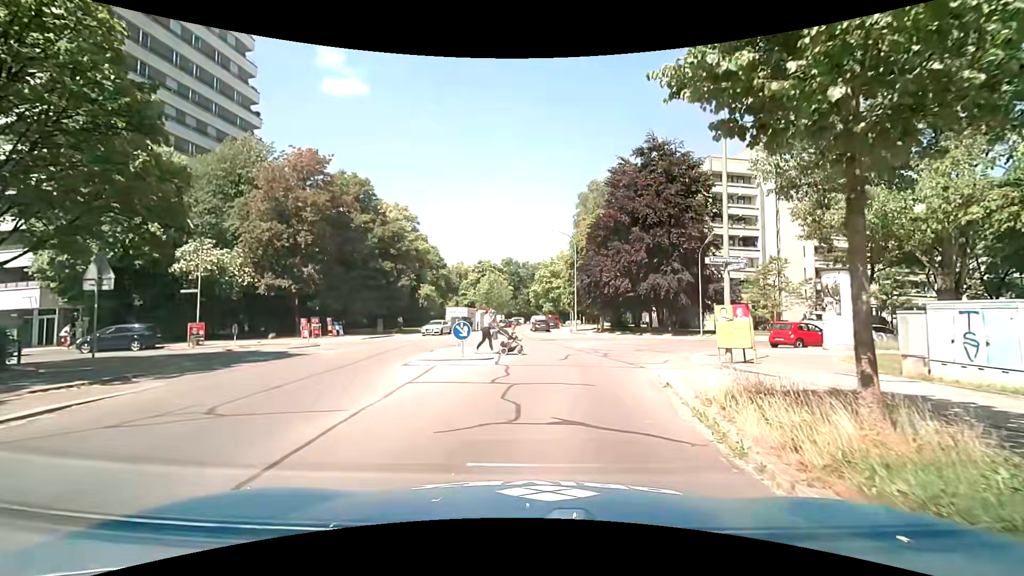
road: residential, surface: asphalt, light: Day
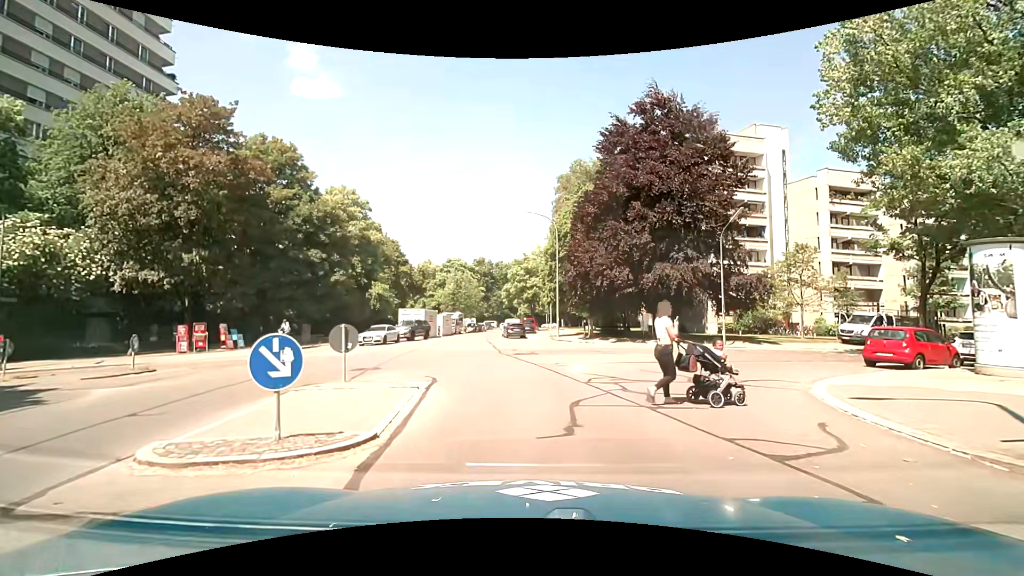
(+0.3, +10.3) m; +4°
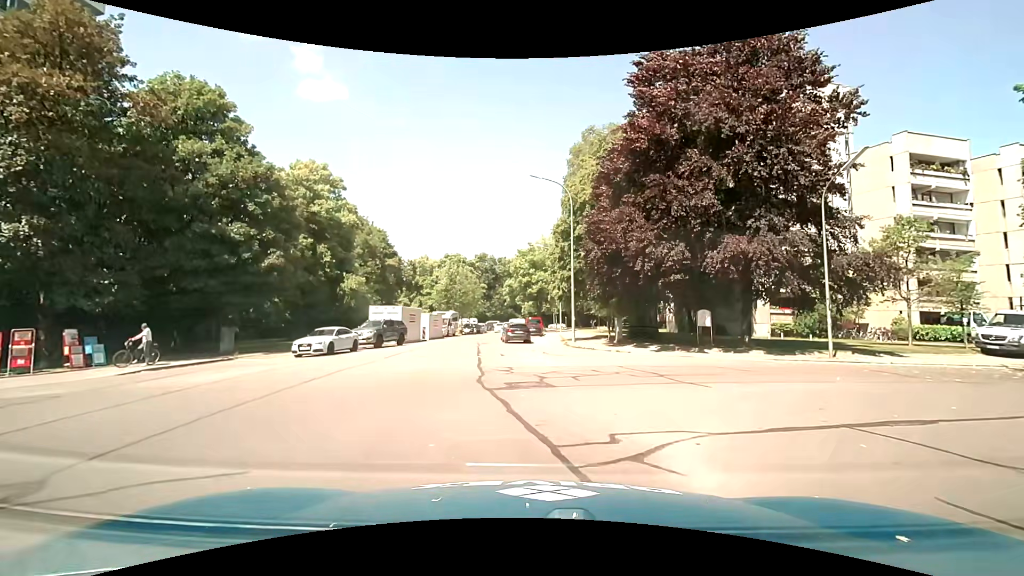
(-0.2, +10.6) m; -2°
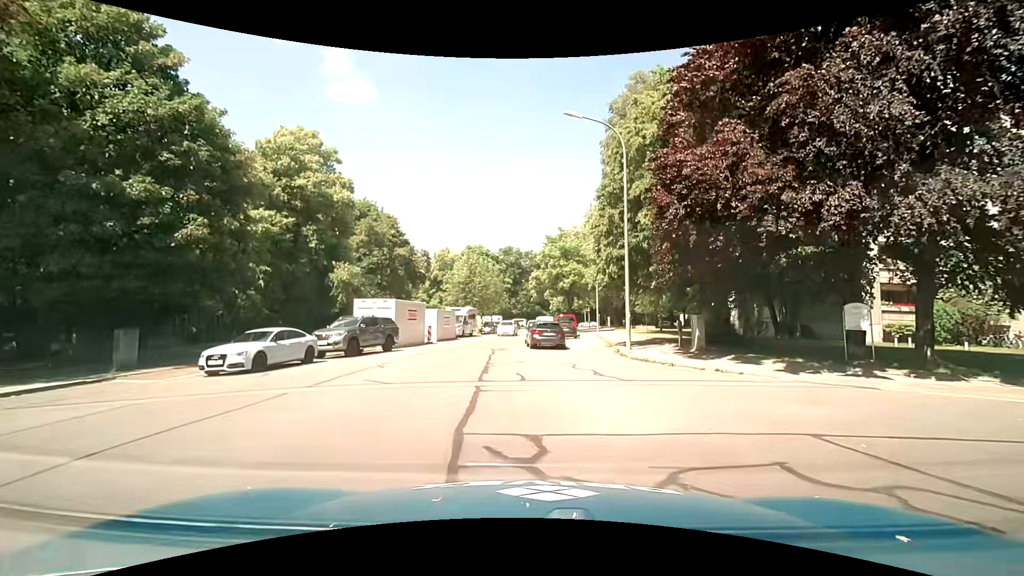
(-0.2, +9.2) m; -3°
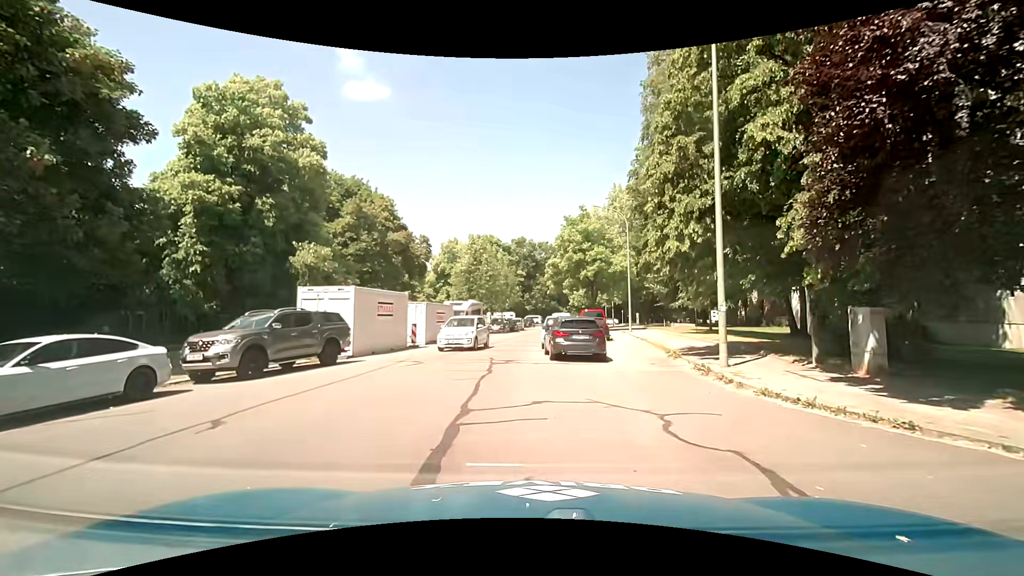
(0.0, +8.8) m; -1°
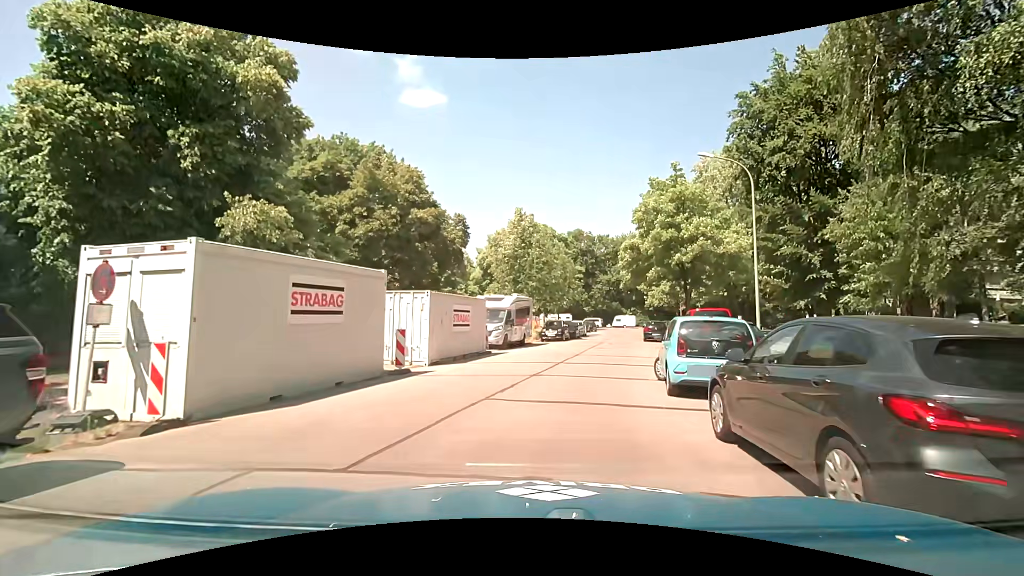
(-0.8, +12.8) m; -5°
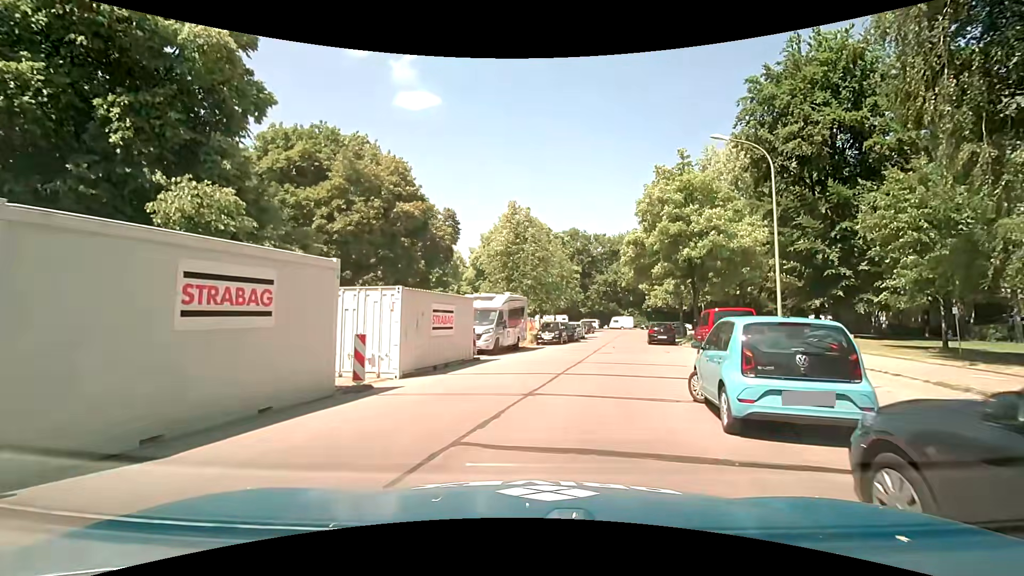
(0.0, +3.0) m; -1°
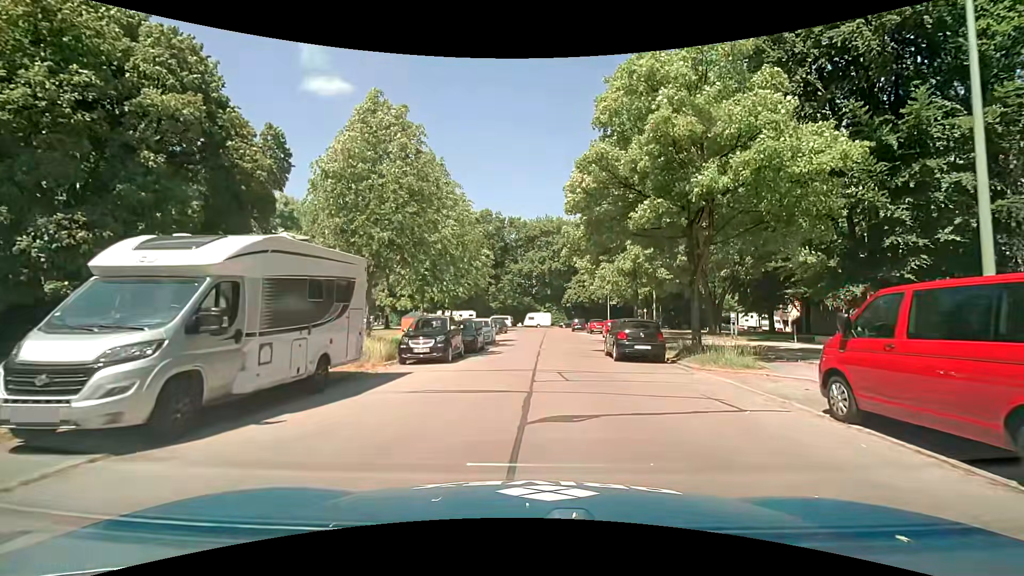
(+1.6, +16.2) m; +11°
(0, +10) (+1, +20) (+2, +30) (+3, +40) (+3, +50) (+3, +60) (+3, +70) (-1, +79) (-10, +82) (-20, +82) m
